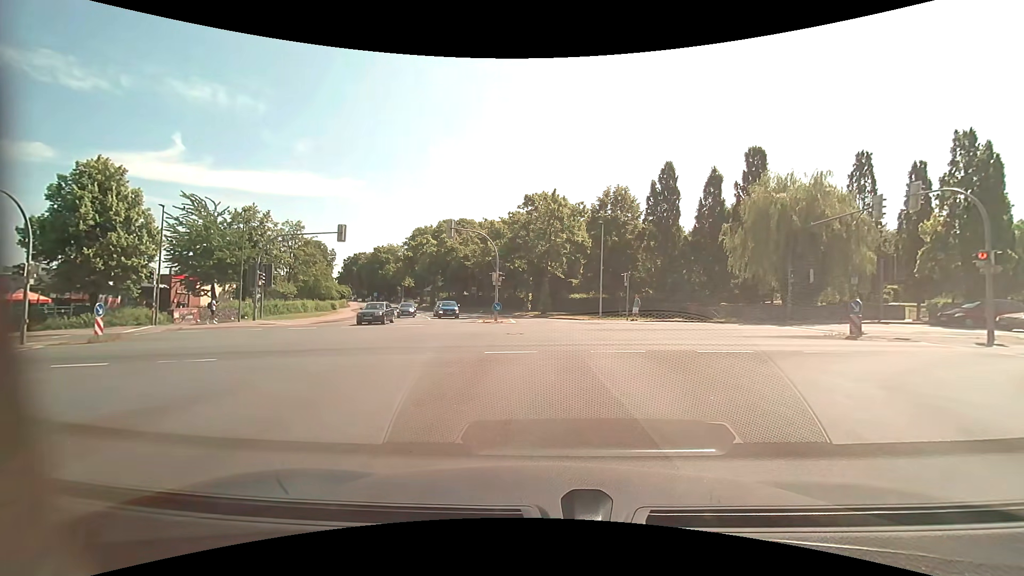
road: unclassified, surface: asphalt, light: Day
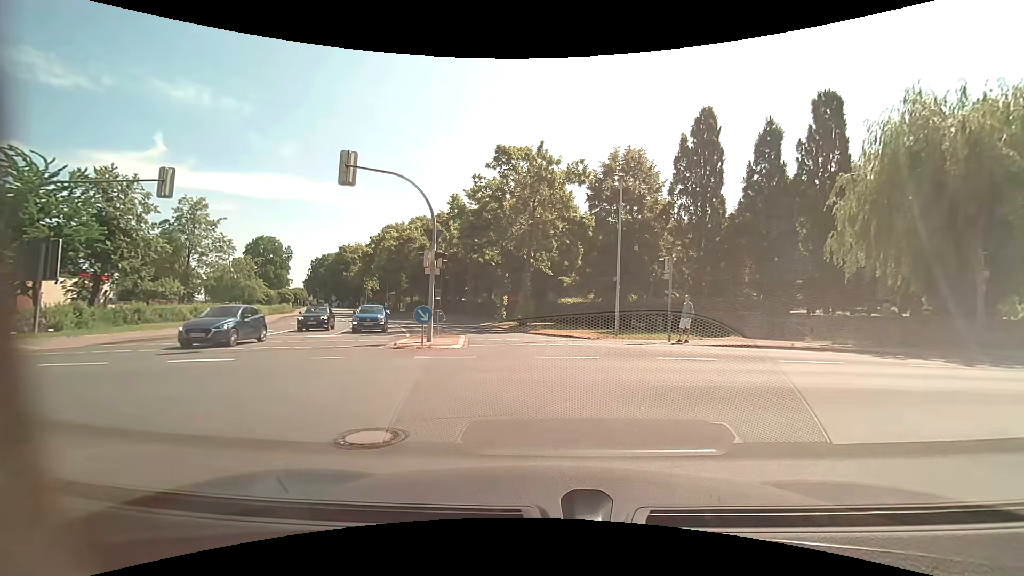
(+0.7, +16.7) m; +3°
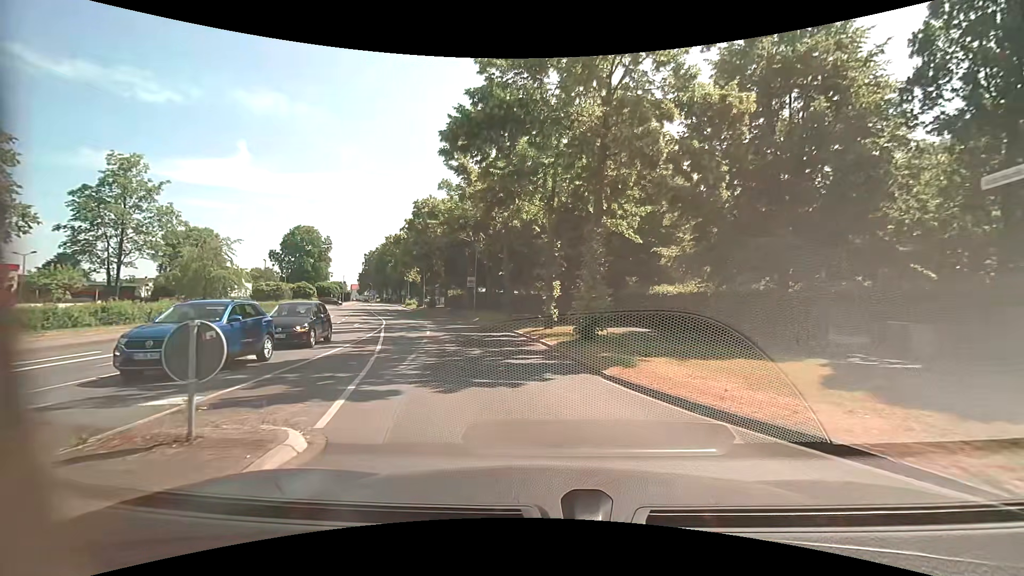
(-0.2, +18.2) m; -6°
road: residential
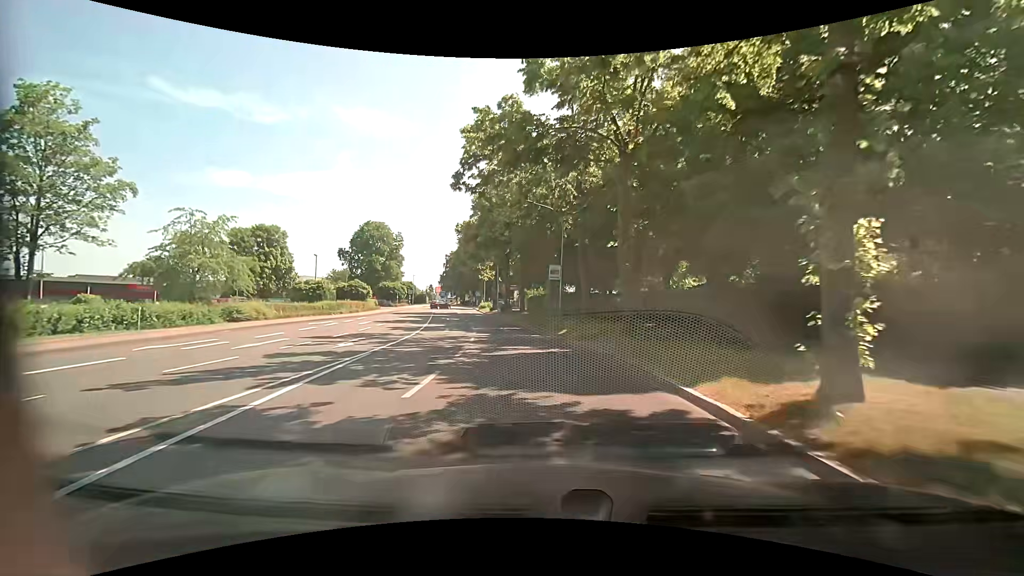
(-2.2, +16.8) m; -12°
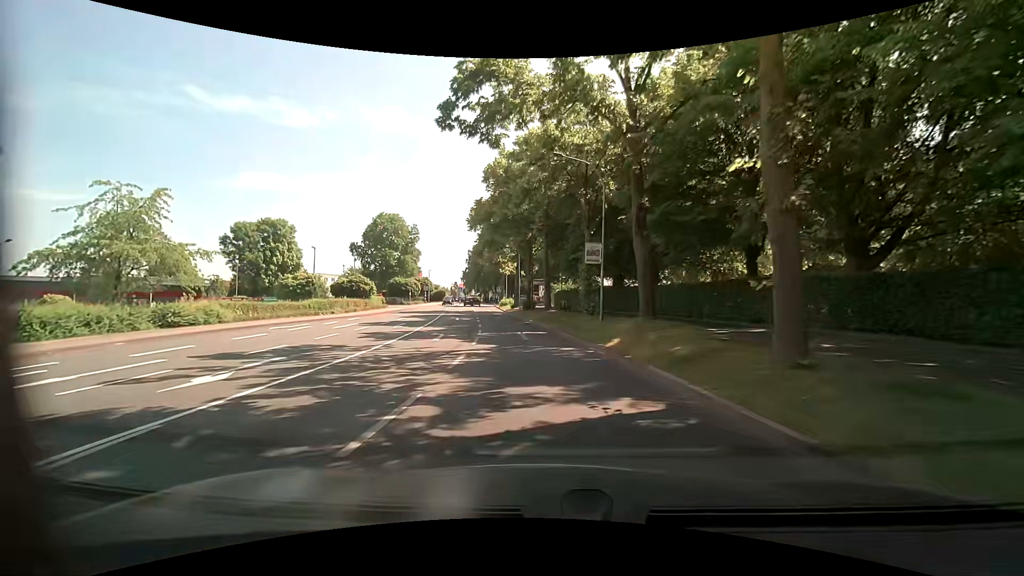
(0.0, +9.2) m; -1°
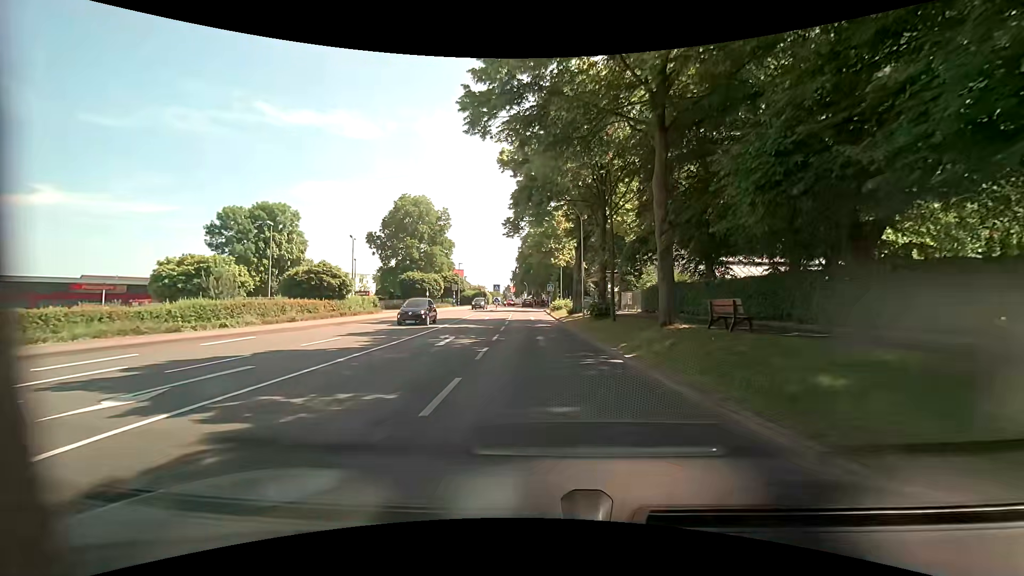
(-1.6, +22.8) m; -8°
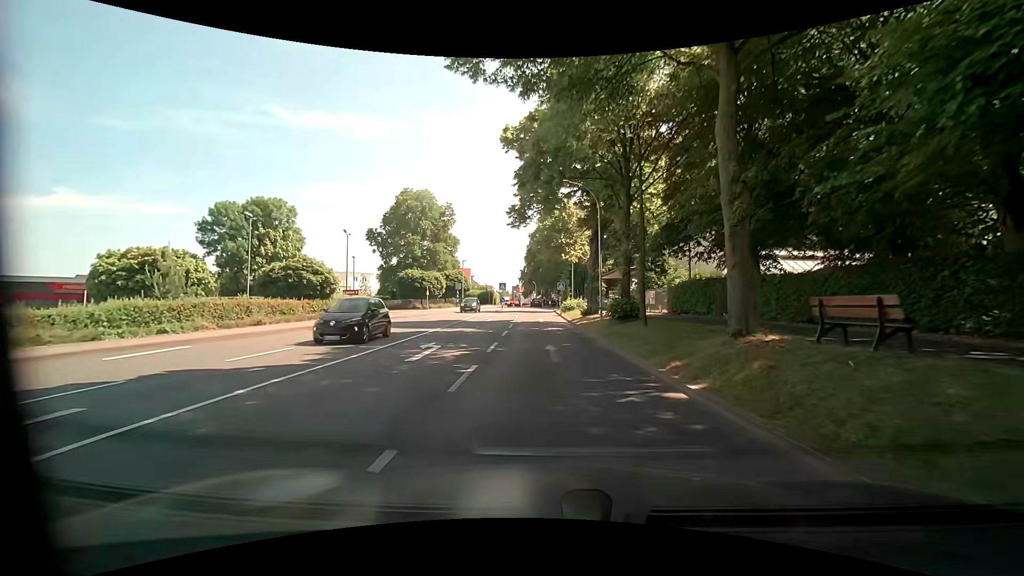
(0.0, +4.5) m; 0°
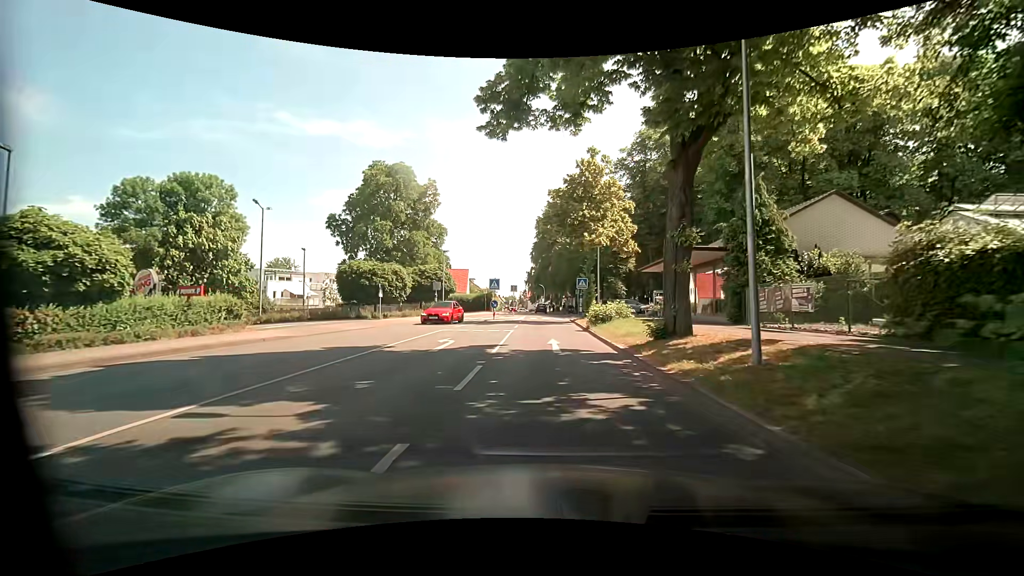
(-0.5, +18.1) m; 0°
(0, +10) (0, +20) (-1, +30) (-1, +40) (-1, +50) (-2, +60) (-2, +70) (-3, +80) (-4, +90) (-5, +100) m
